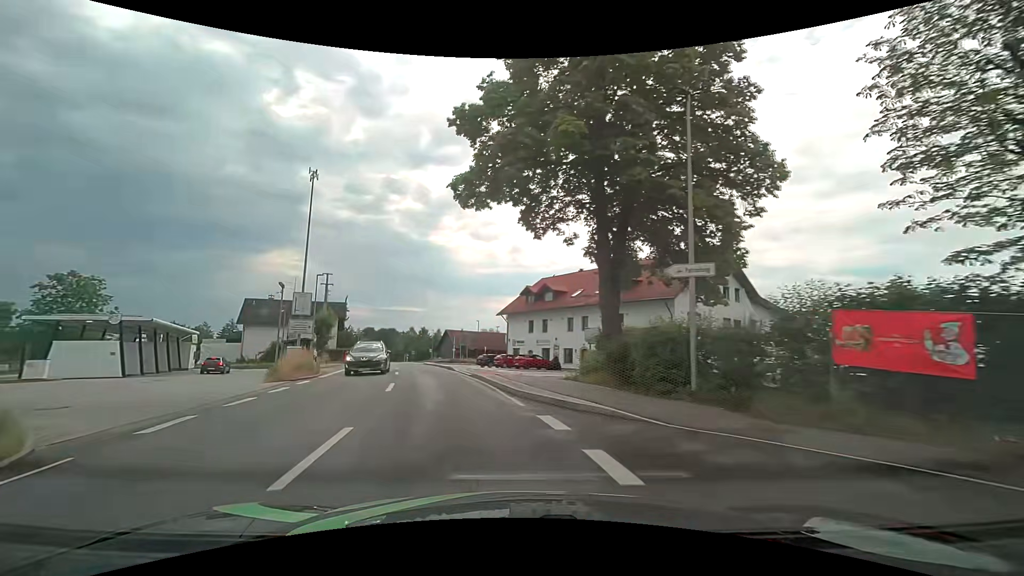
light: Day
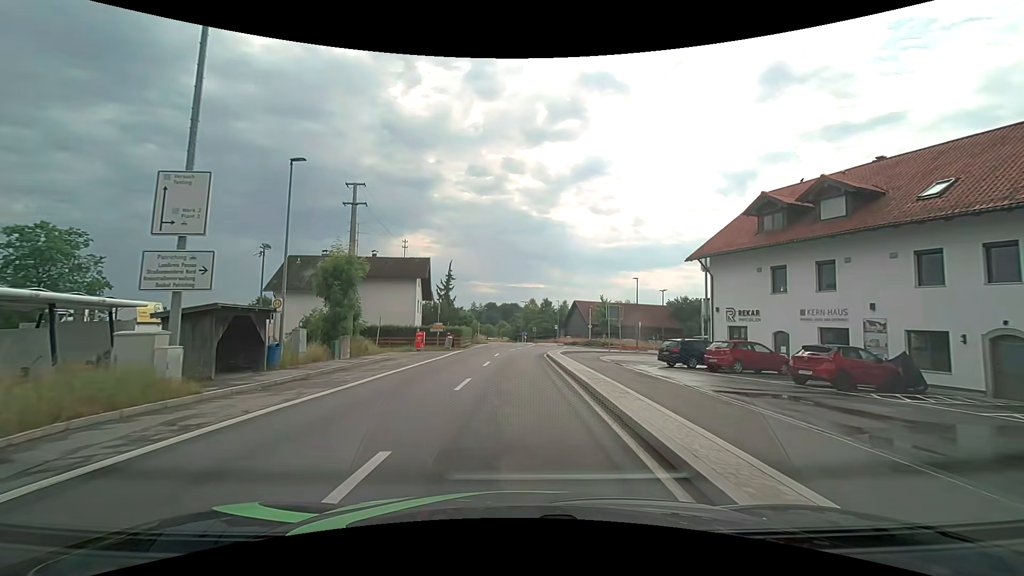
(-5.4, +29.0) m; -15°
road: tertiary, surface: asphalt
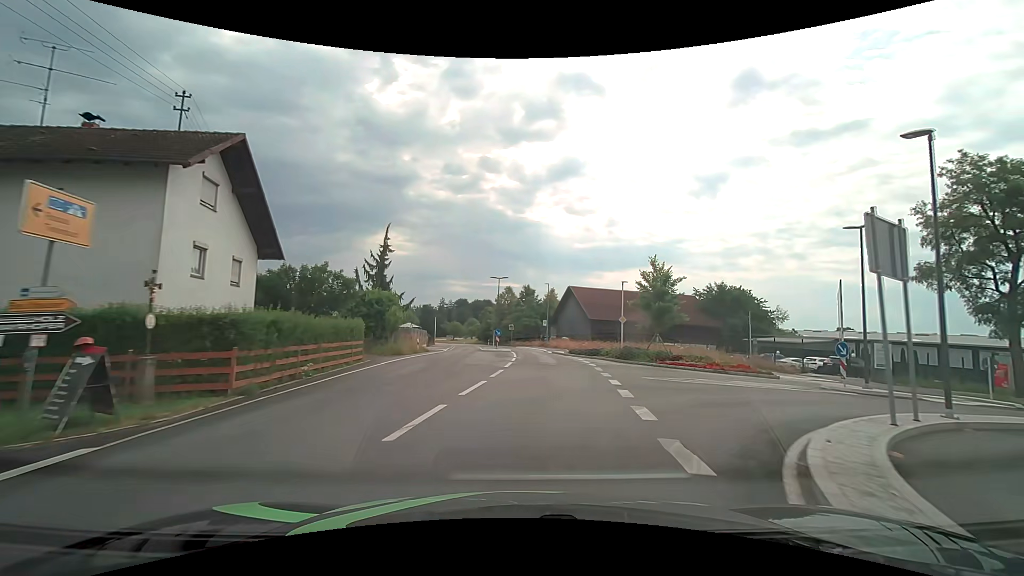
(+0.5, +32.7) m; +3°
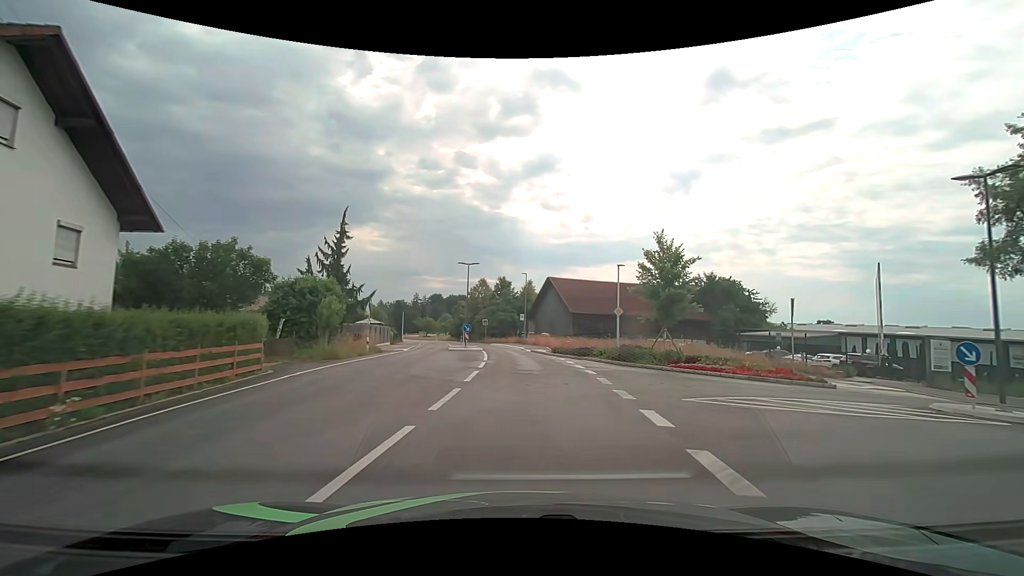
(+0.2, +6.7) m; +3°
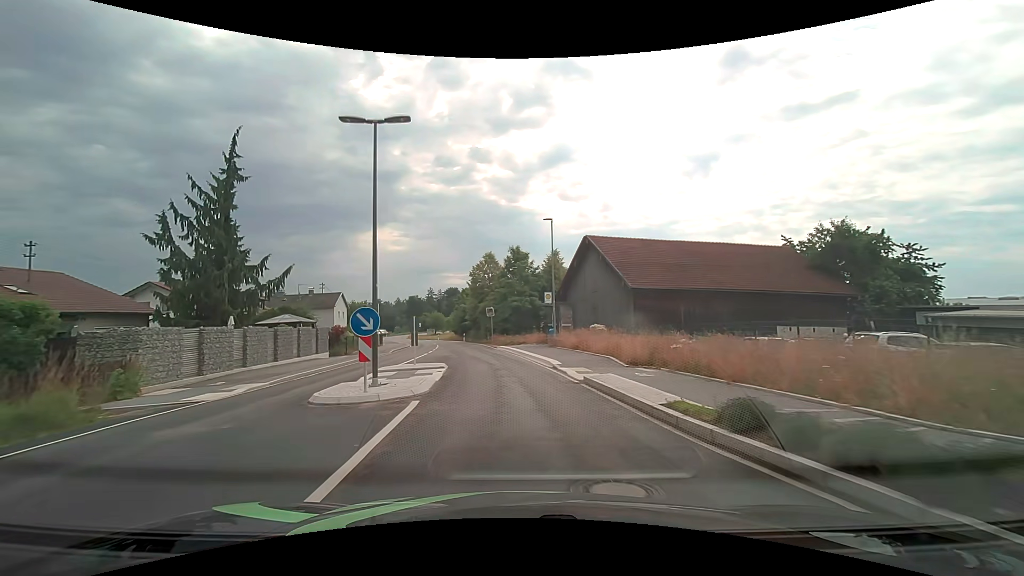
(+0.2, +25.4) m; -2°
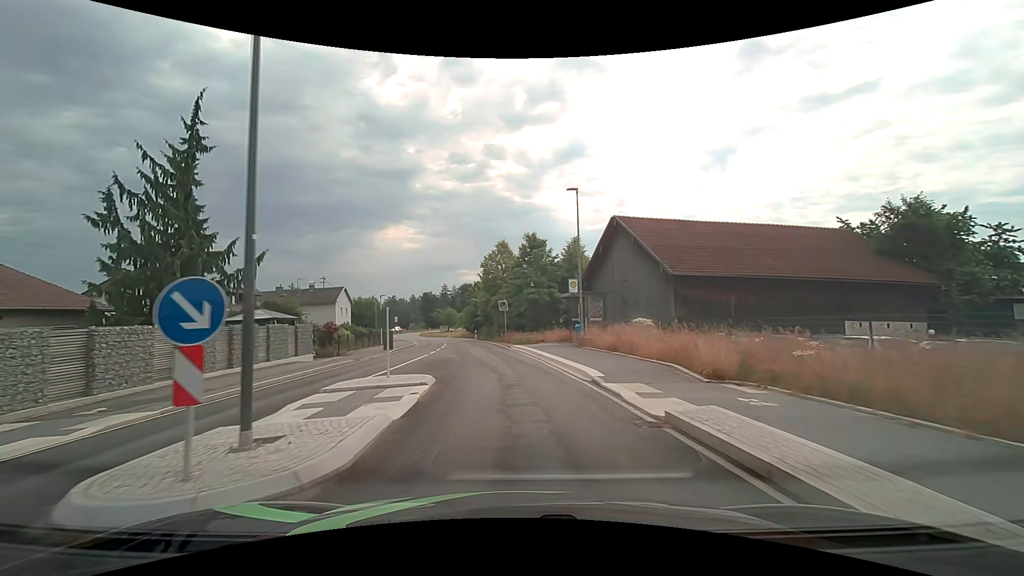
(-0.1, +5.9) m; -2°
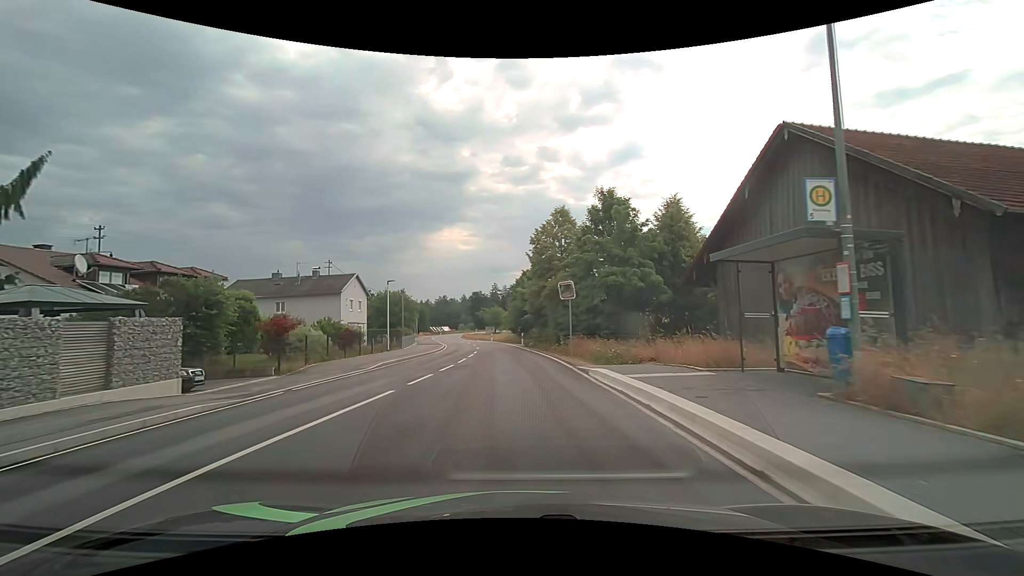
(-0.9, +17.2) m; -6°
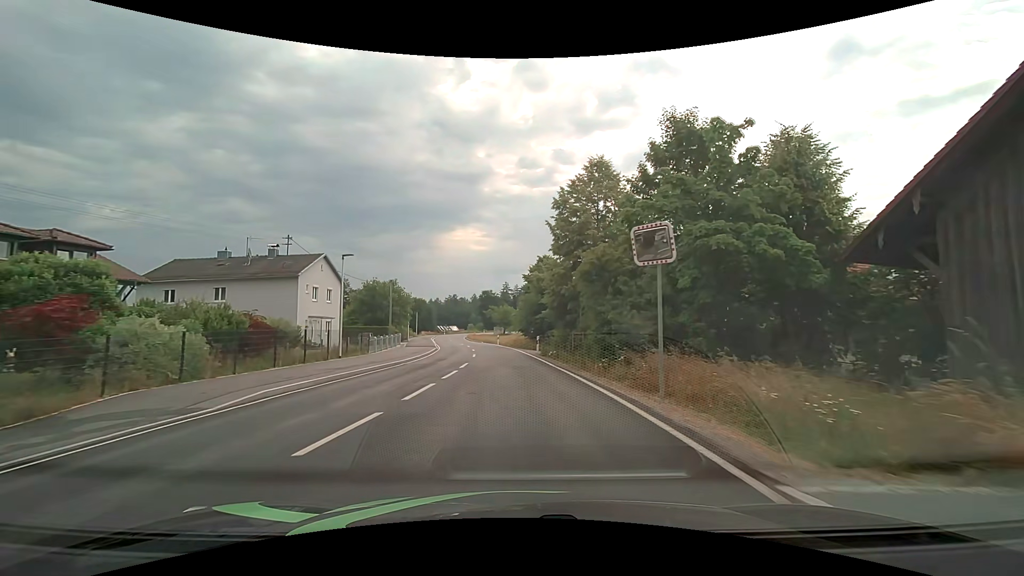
(-0.1, +12.7) m; -1°
(0, +10) (-1, +20) (-1, +30) (-2, +40) (-4, +50) (-5, +60) (-7, +70) (-9, +79) (-10, +89) (-12, +99) m
